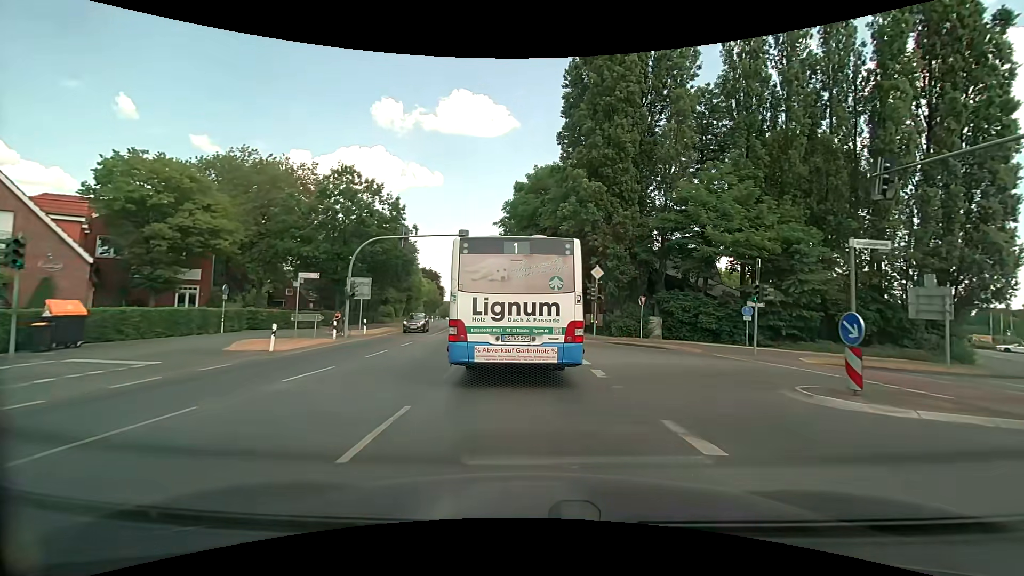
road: secondary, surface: asphalt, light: Day
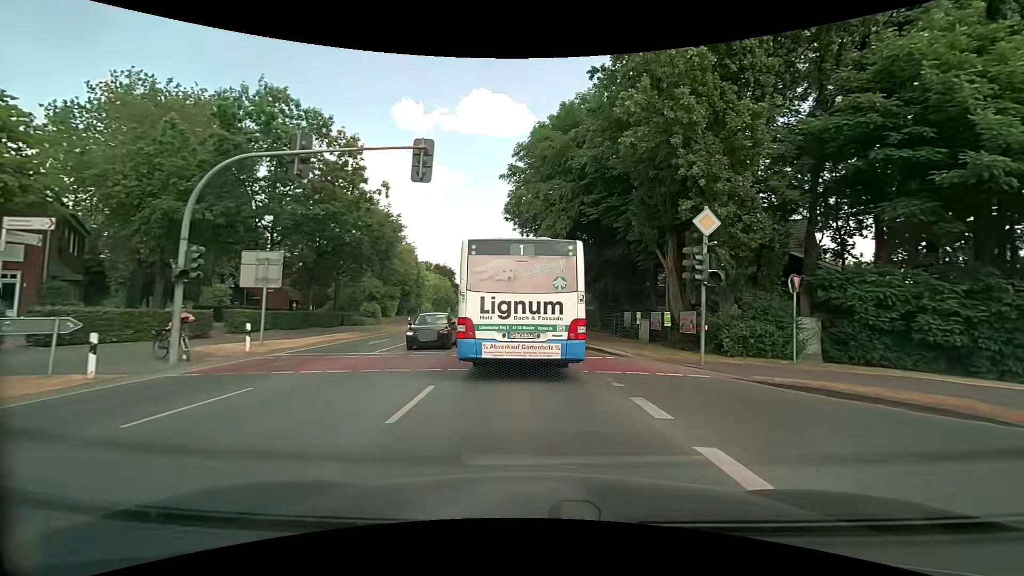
(-0.3, +16.6) m; -3°
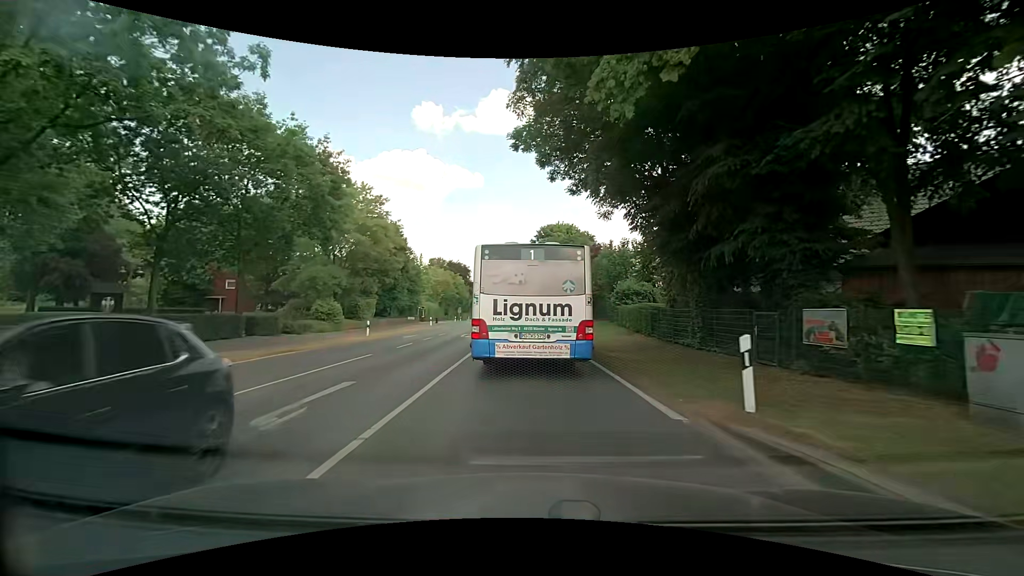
(-0.4, +18.2) m; -3°
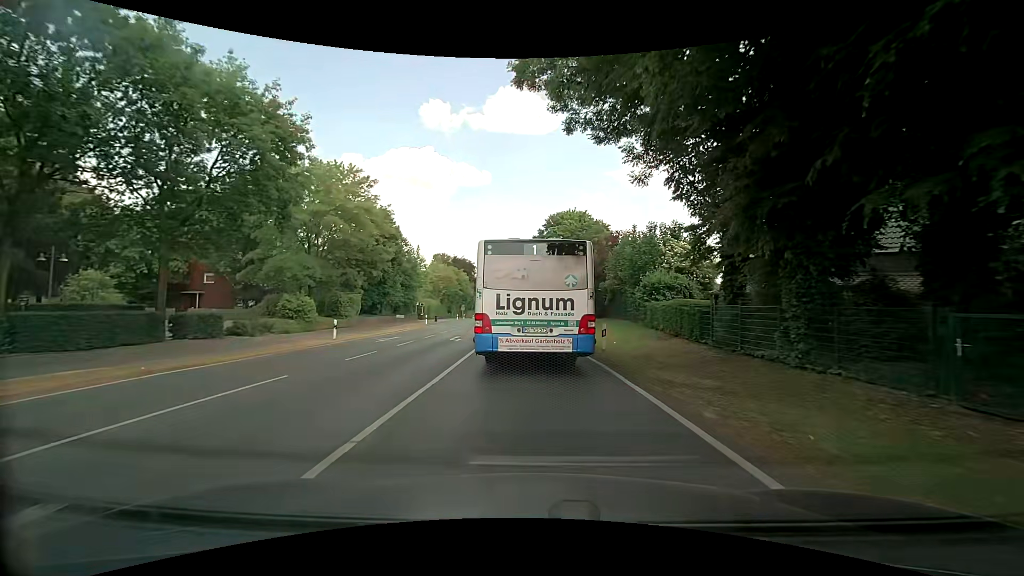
(0.0, +6.5) m; -1°
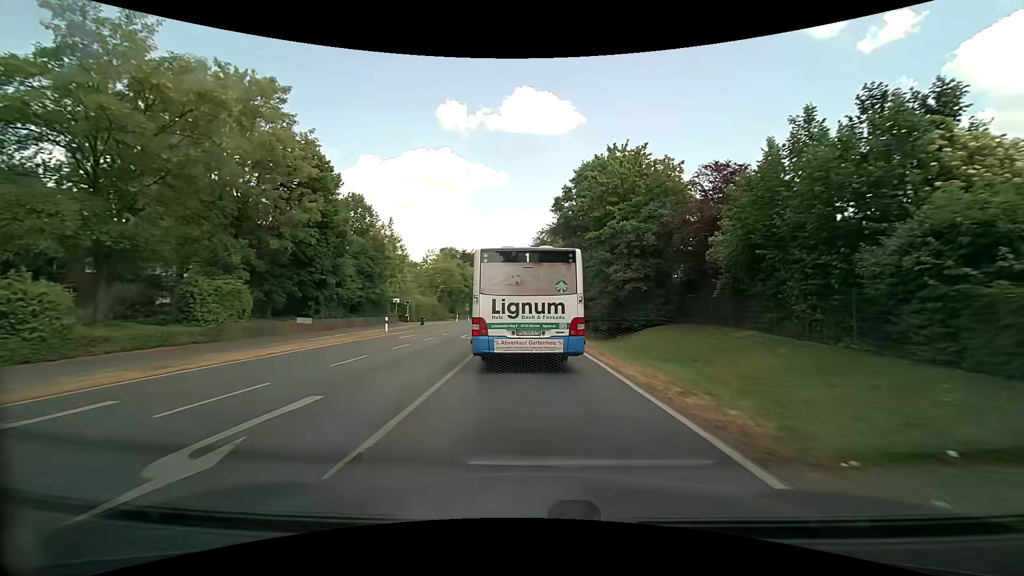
(-0.3, +20.3) m; -2°
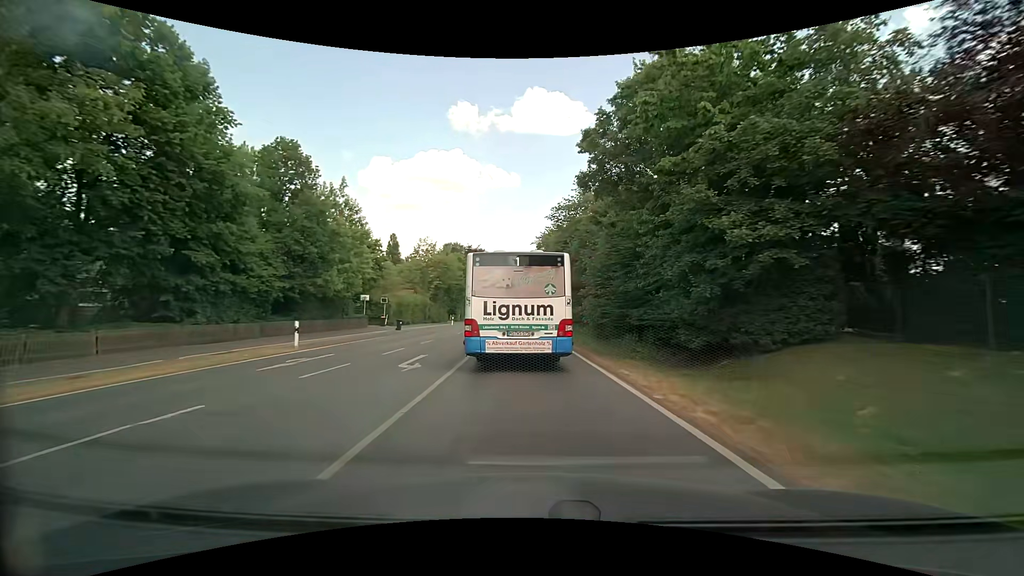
(0.0, +14.5) m; -1°
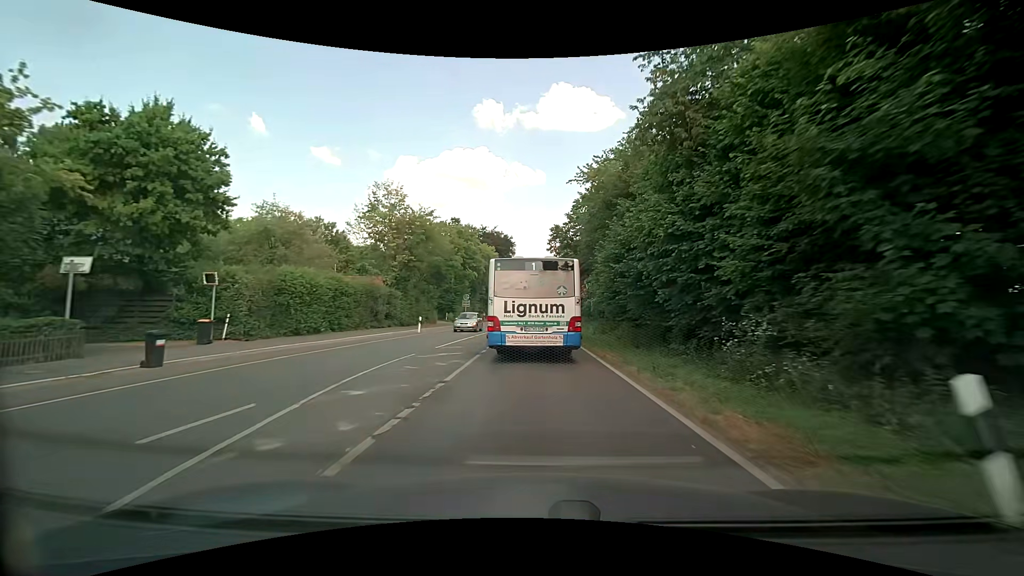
(-0.7, +30.3) m; -2°
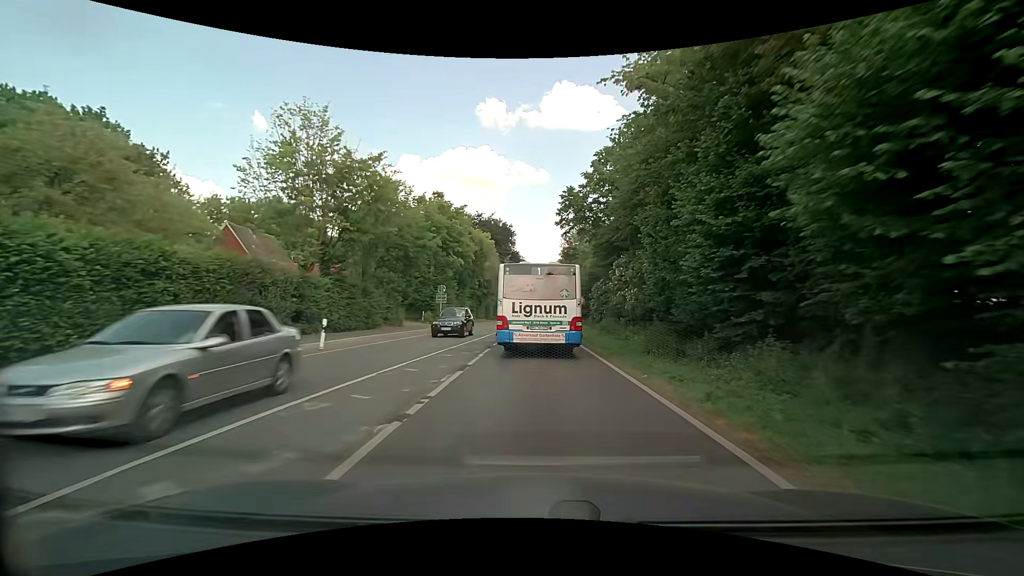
(-0.2, +15.7) m; -1°
(0, +10) (0, +20) (0, +30) (0, +40) (0, +50) (0, +60) (+1, +70) (+1, +80) (+1, +90) (+1, +100) m
